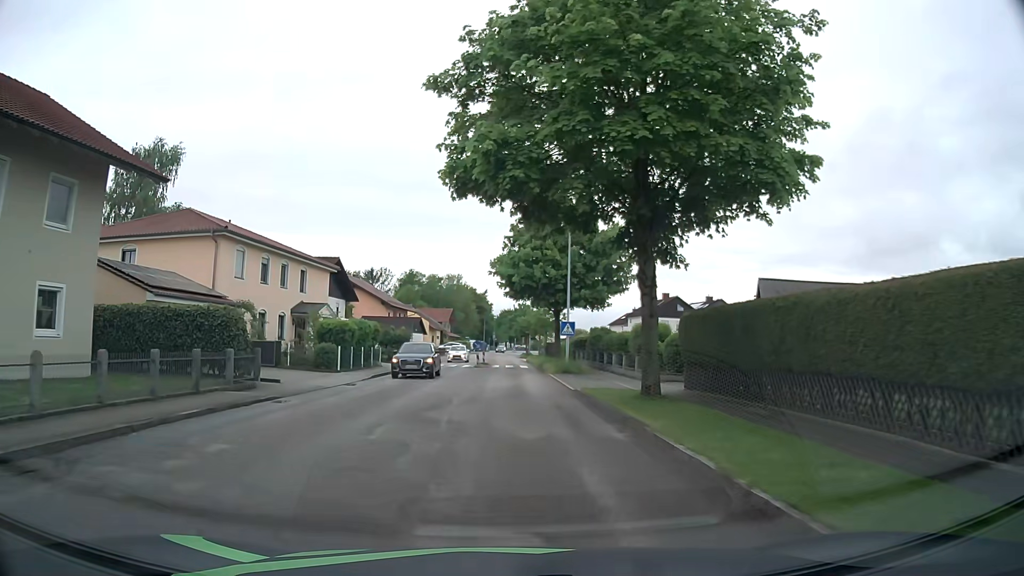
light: Day
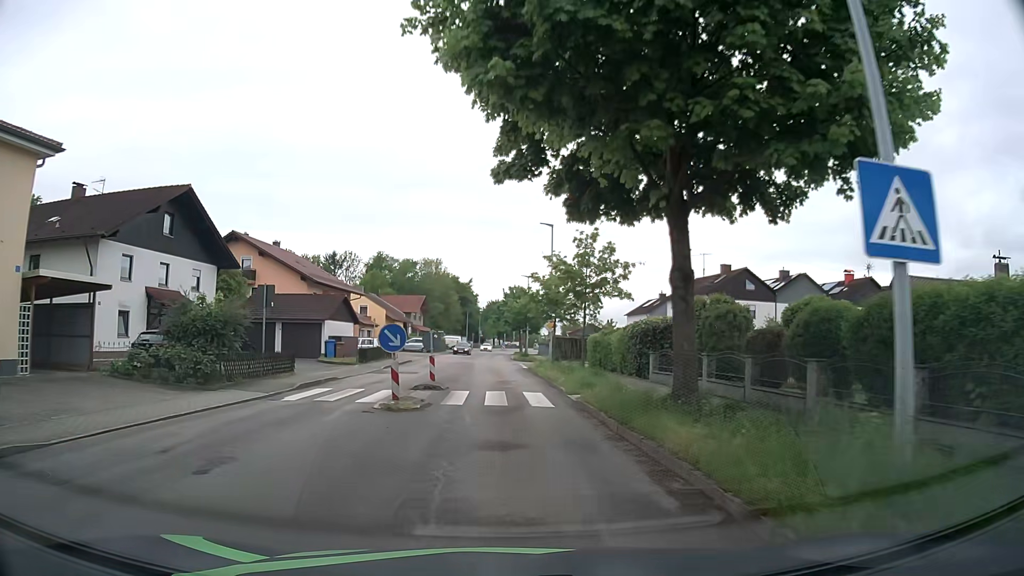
(+0.7, +30.9) m; +2°
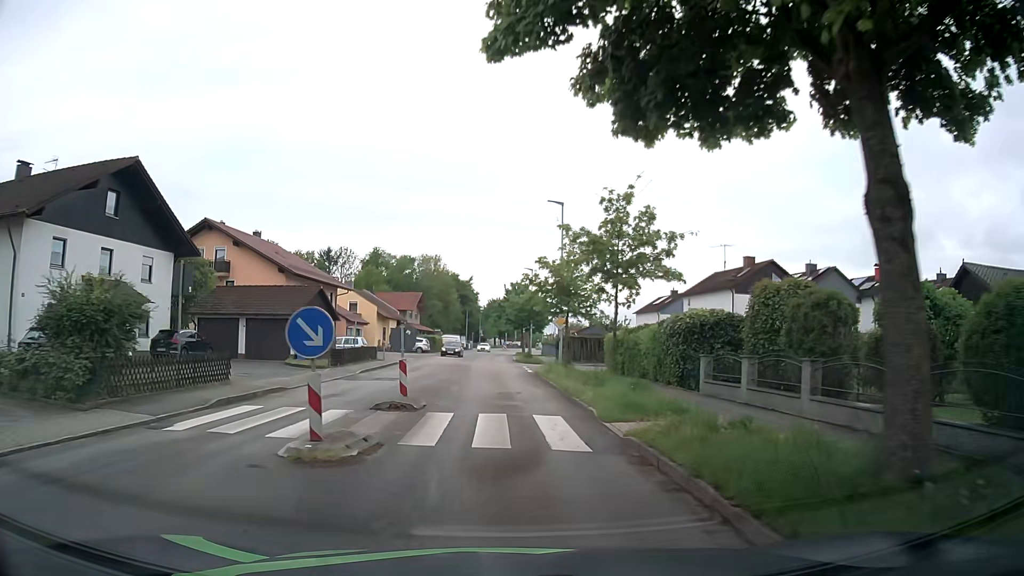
(0.0, +6.1) m; 0°
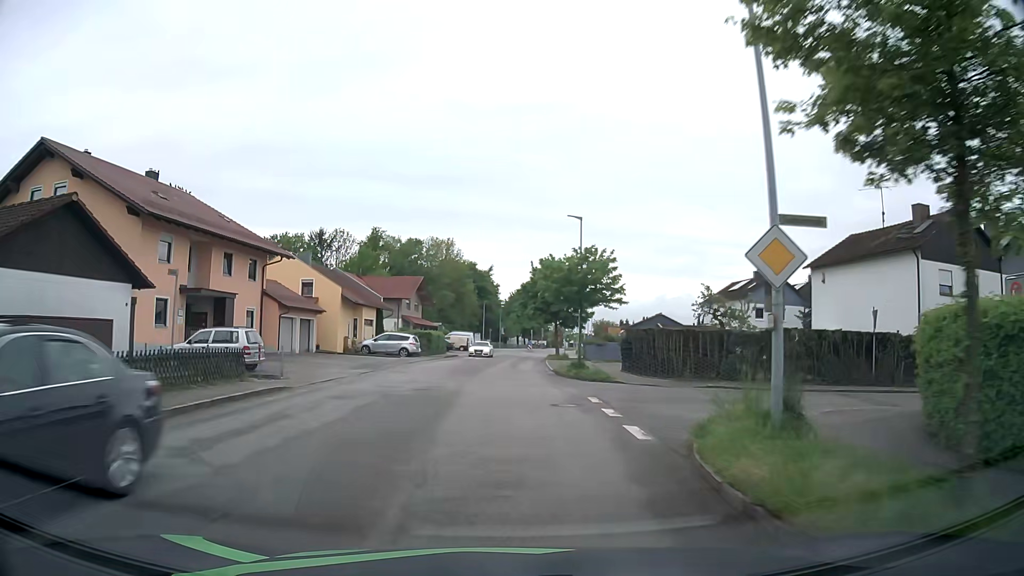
(-0.2, +24.4) m; -1°
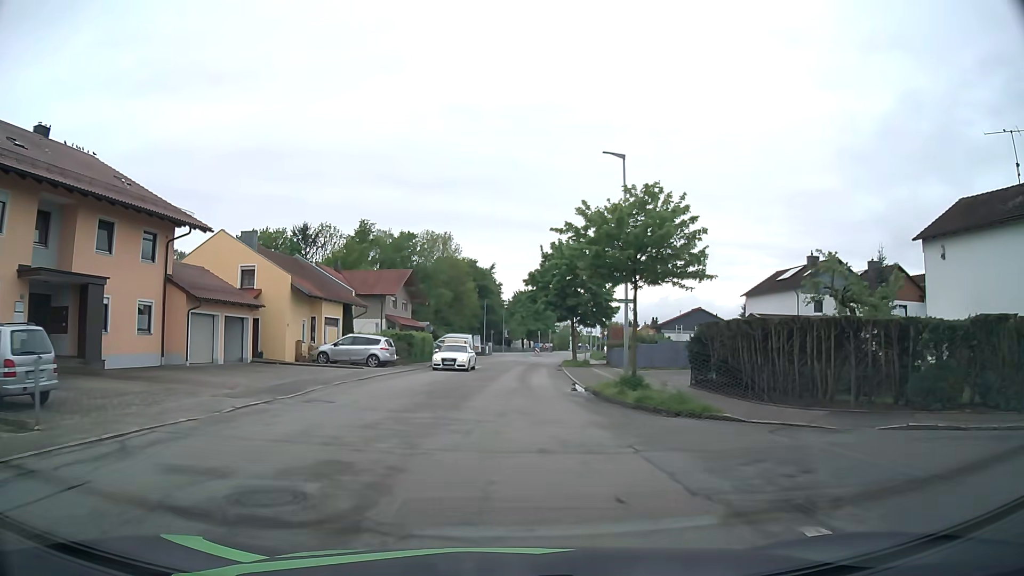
(0.0, +12.5) m; 0°
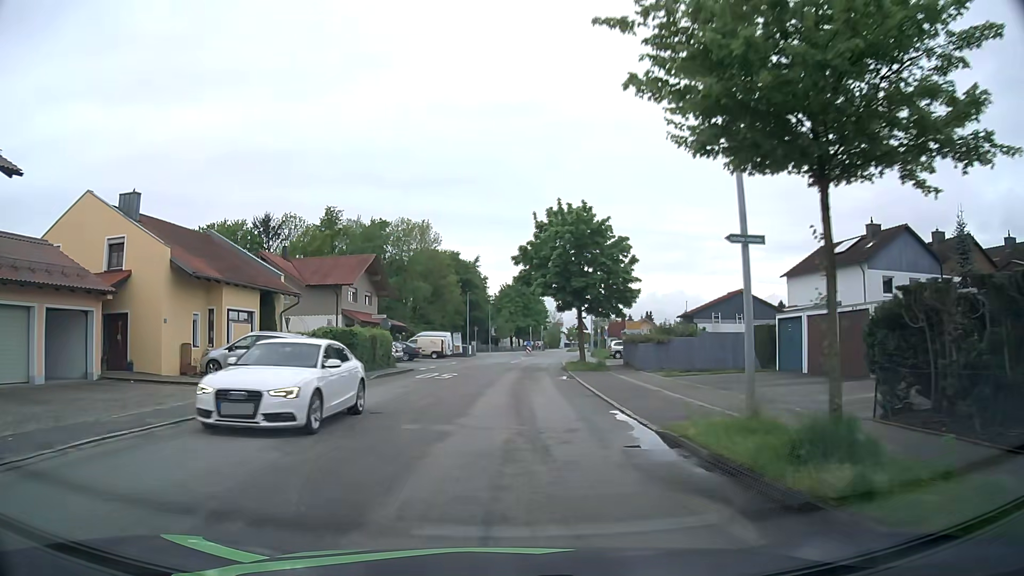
(+0.1, +12.7) m; +1°
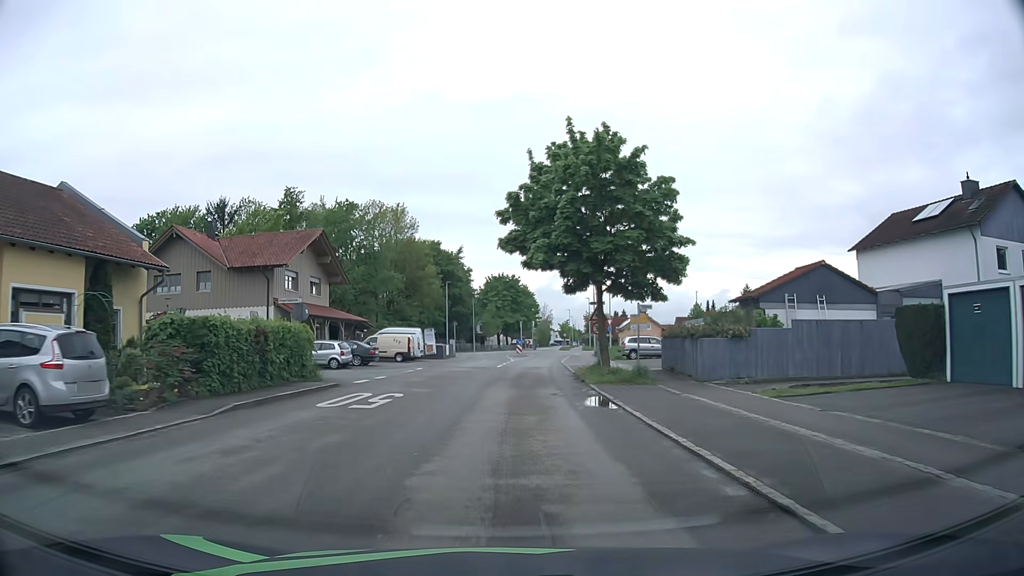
(+0.1, +13.0) m; +1°
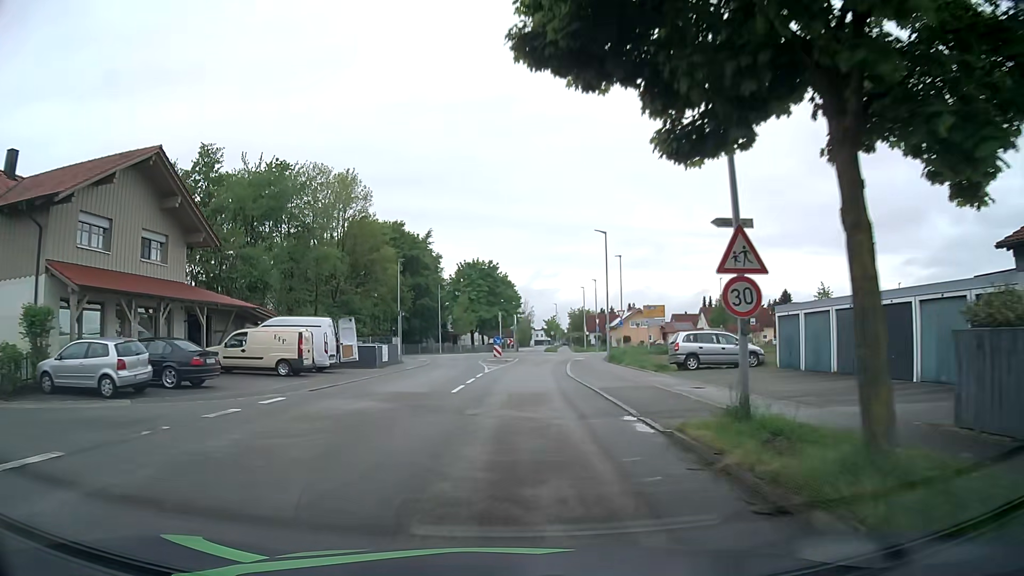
(+0.3, +20.1) m; +2°
(0, +10) (+1, +20) (+1, +30) (+2, +40) (+3, +50) (+5, +60) (+6, +70) (+5, +80) (+4, +90) (+4, +100) m
